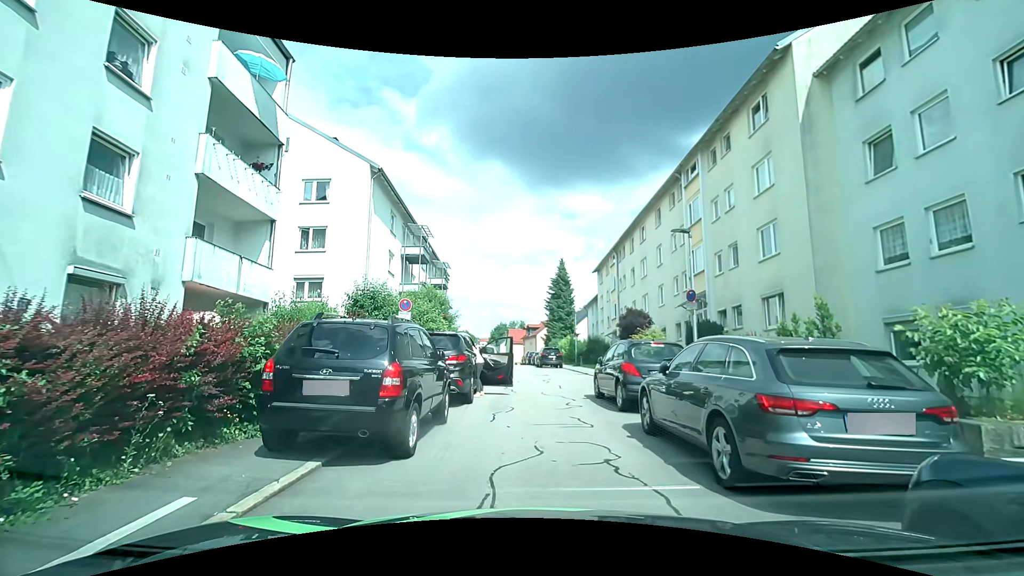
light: Day
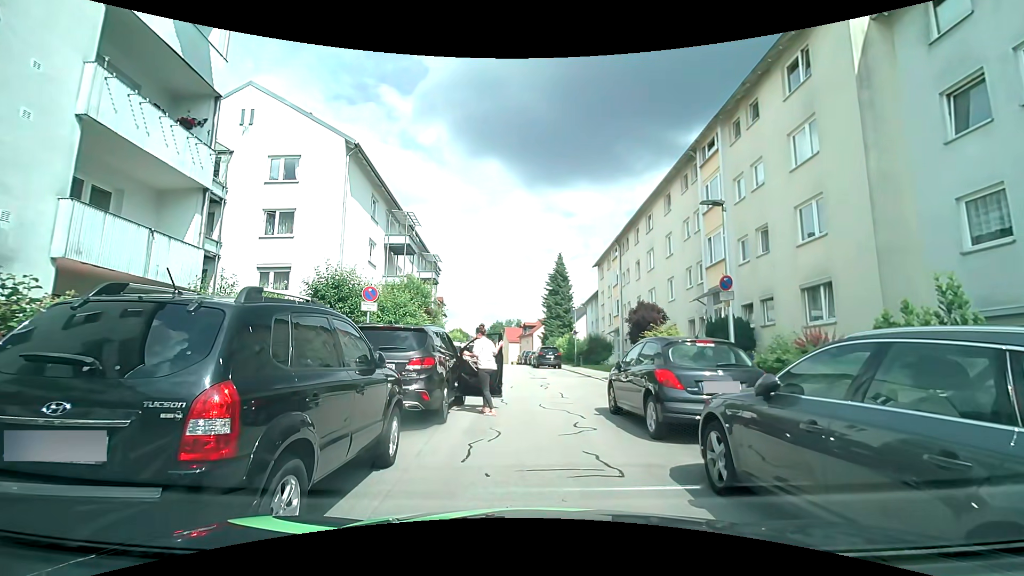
(0.0, +3.1) m; 0°
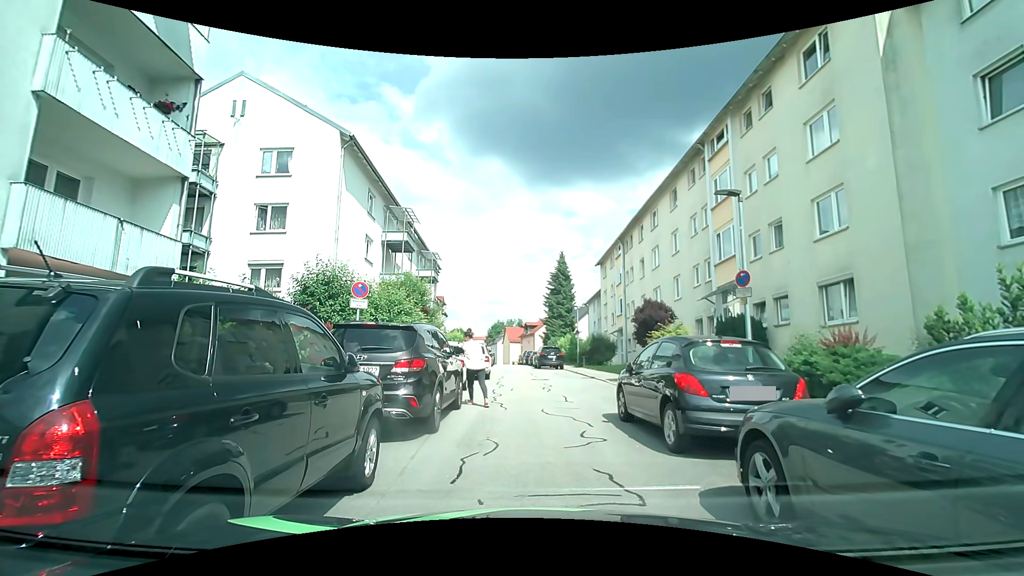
(0.0, +0.9) m; 0°
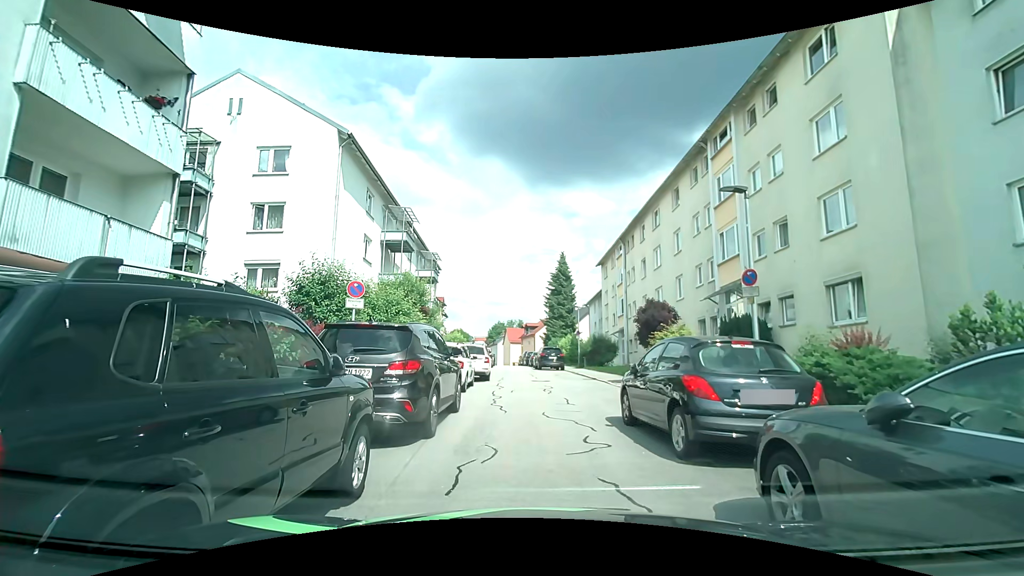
(0.0, +0.3) m; 0°
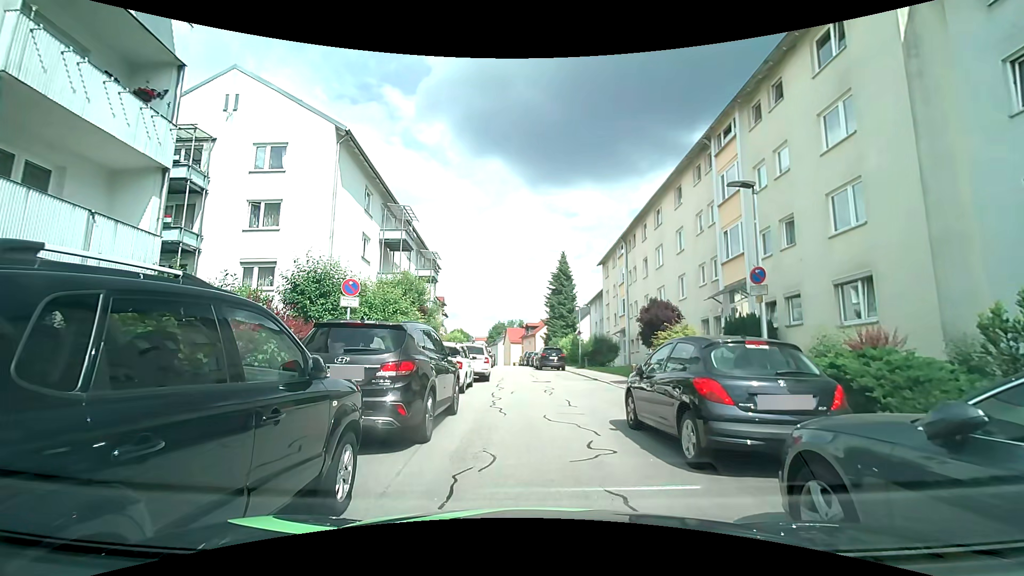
(0.0, +0.4) m; 0°
